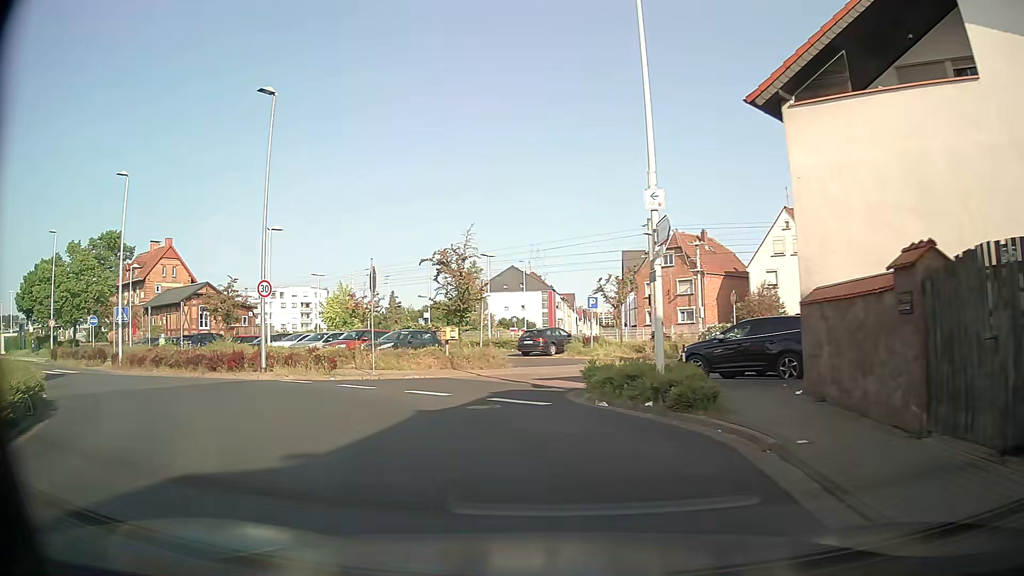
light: Day
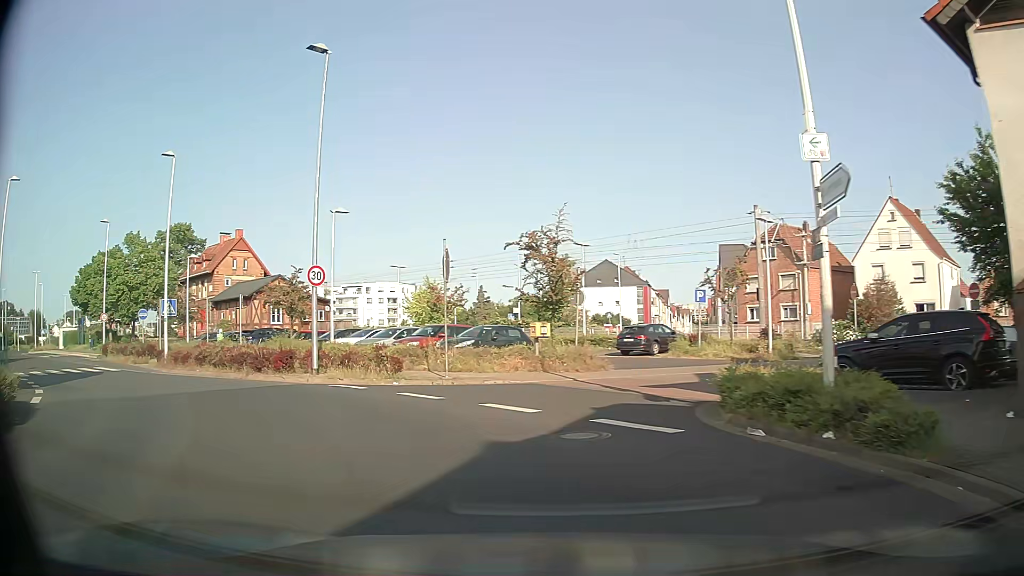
(-0.2, +3.7) m; -7°
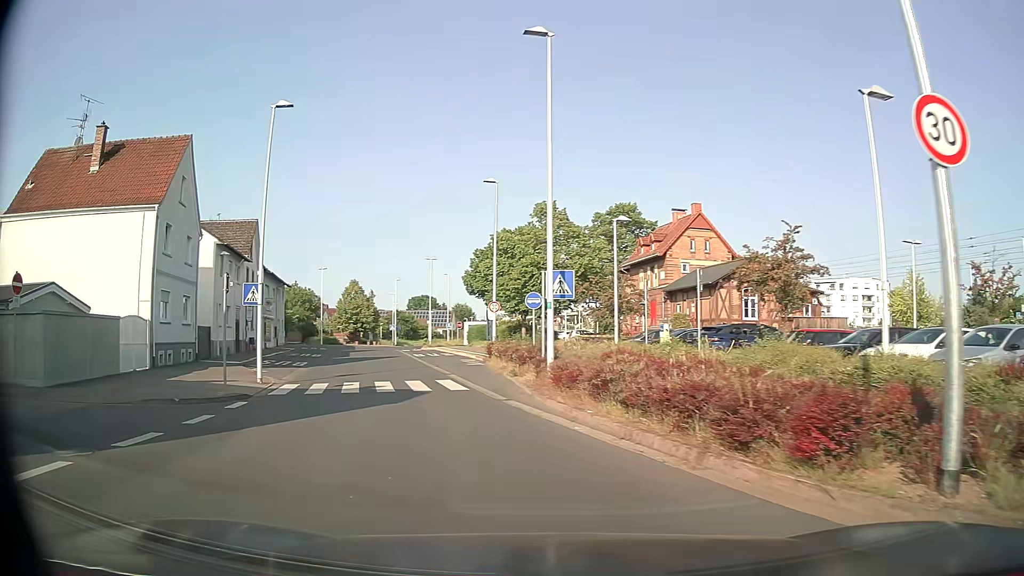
(-4.9, +13.2) m; -40°
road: tertiary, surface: asphalt
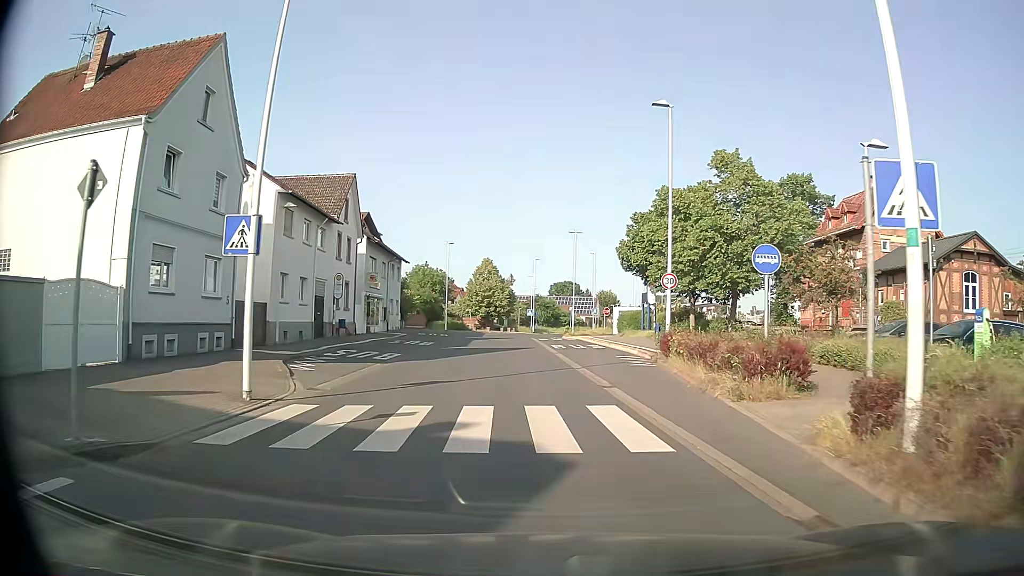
(-1.5, +11.2) m; -11°
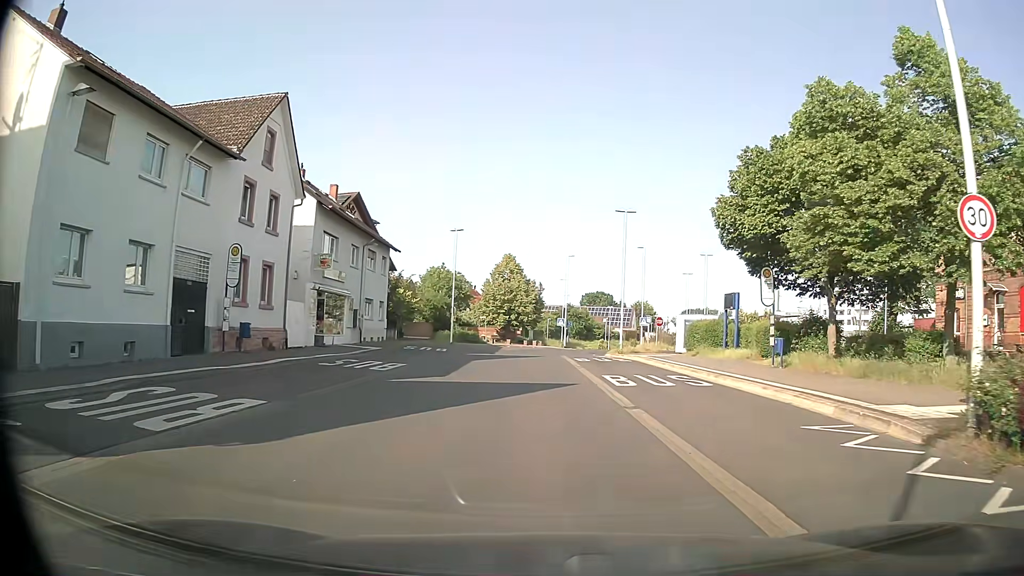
(-0.6, +17.5) m; -3°
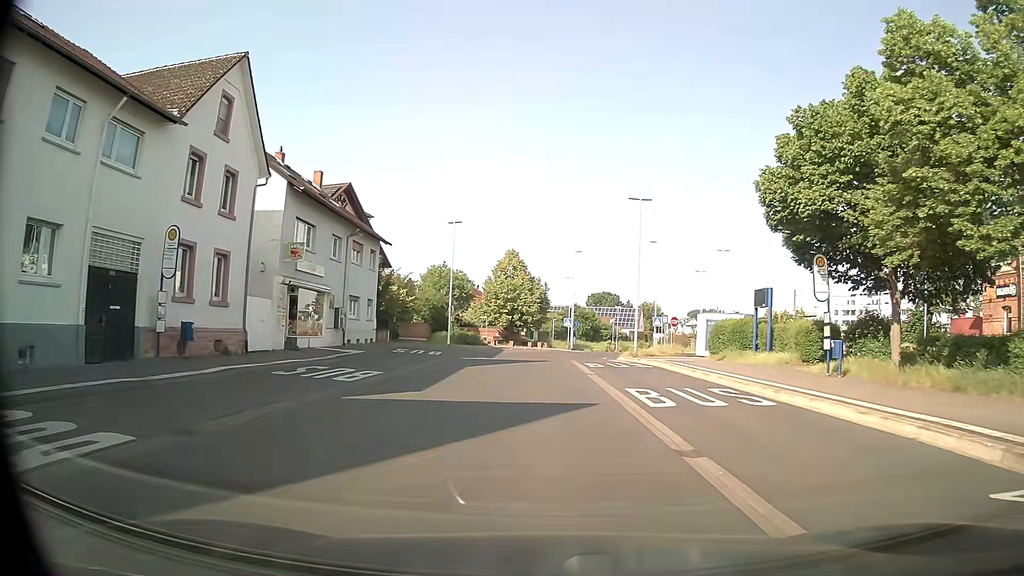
(0.0, +4.7) m; -1°
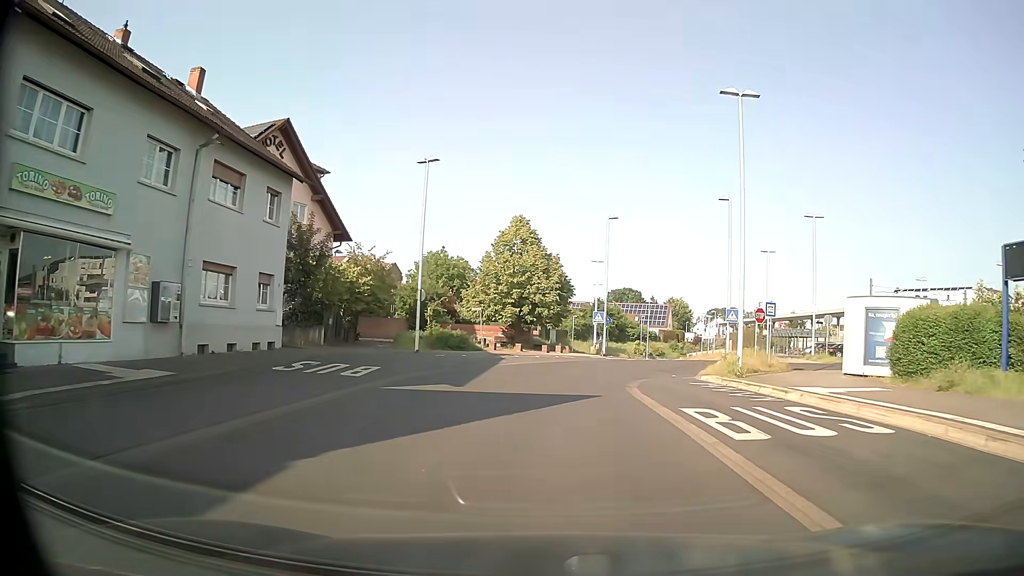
(-0.2, +19.1) m; -1°
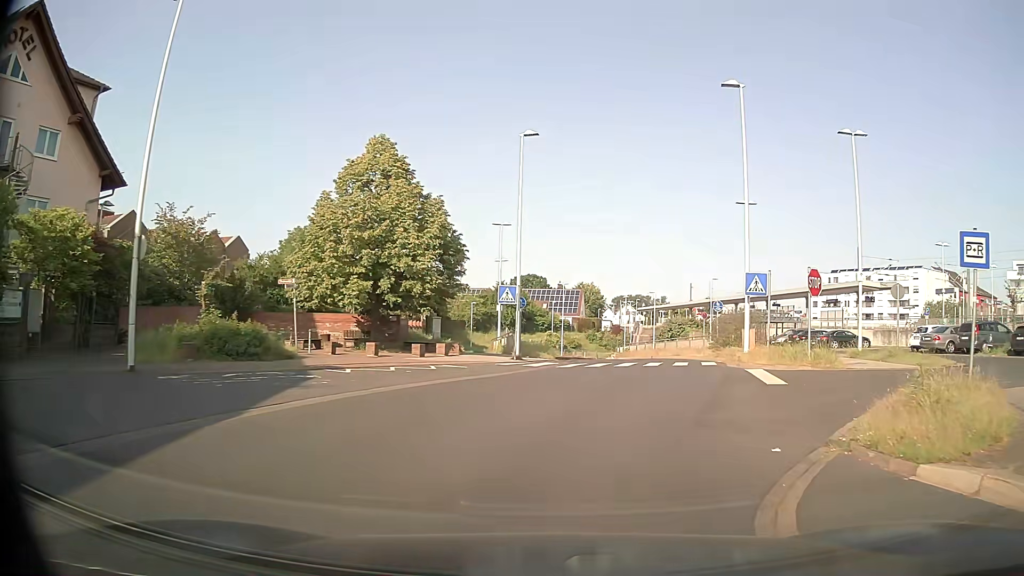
(+1.0, +18.5) m; +9°
(+1, +10) (+3, +20) (+5, +30) (+4, +40) (+3, +50) (+3, +59) (+3, +69) (+5, +79) (+9, +88) (+16, +96) m
